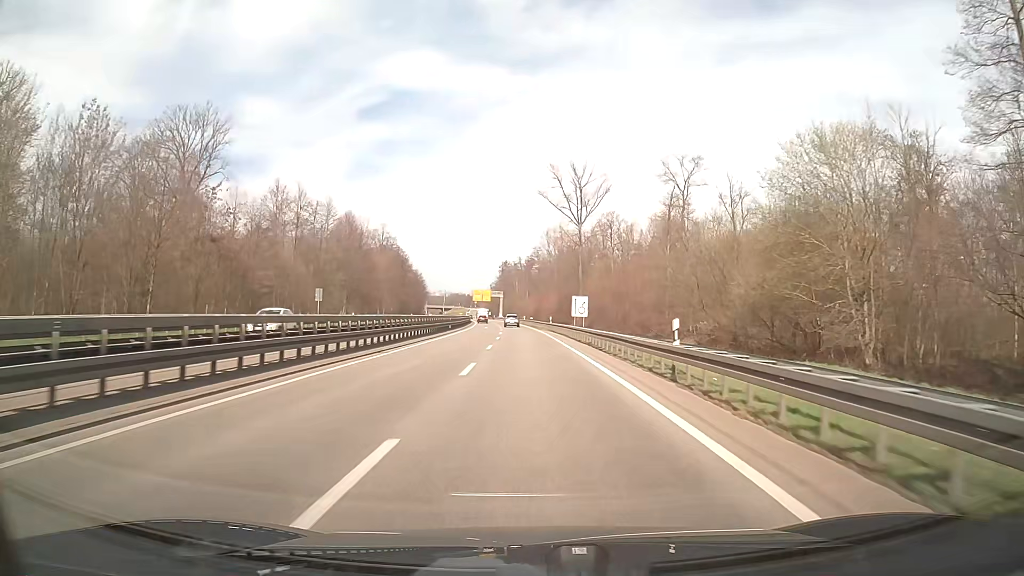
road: trunk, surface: asphalt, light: Day
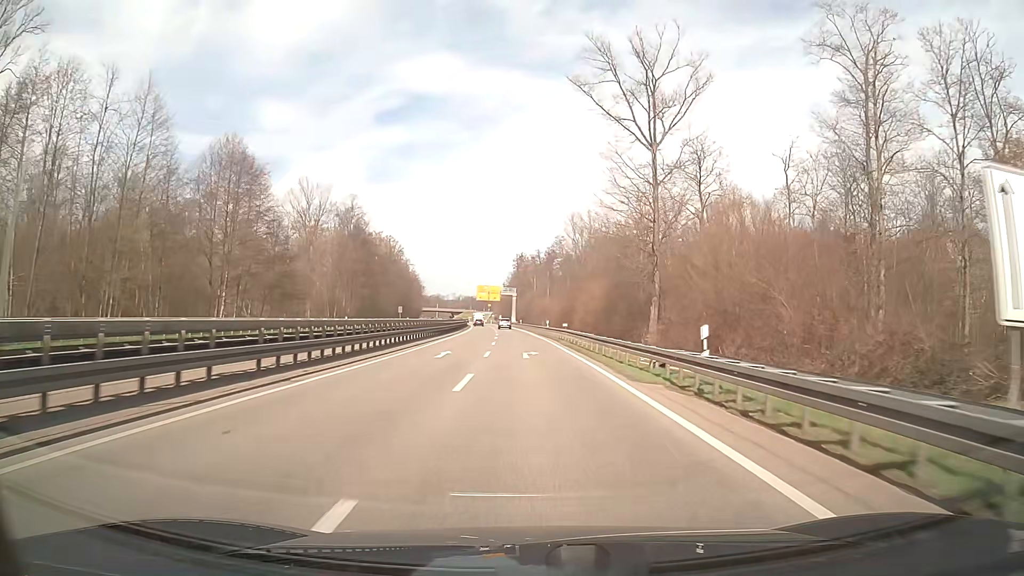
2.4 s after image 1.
(-1.1, +49.9) m; -2°
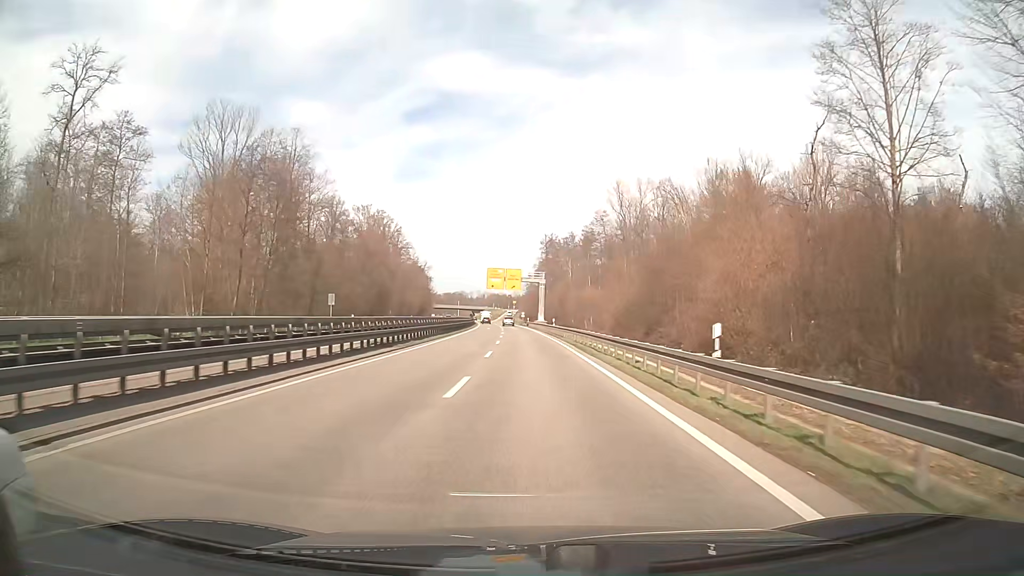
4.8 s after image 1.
(-1.0, +48.9) m; -2°
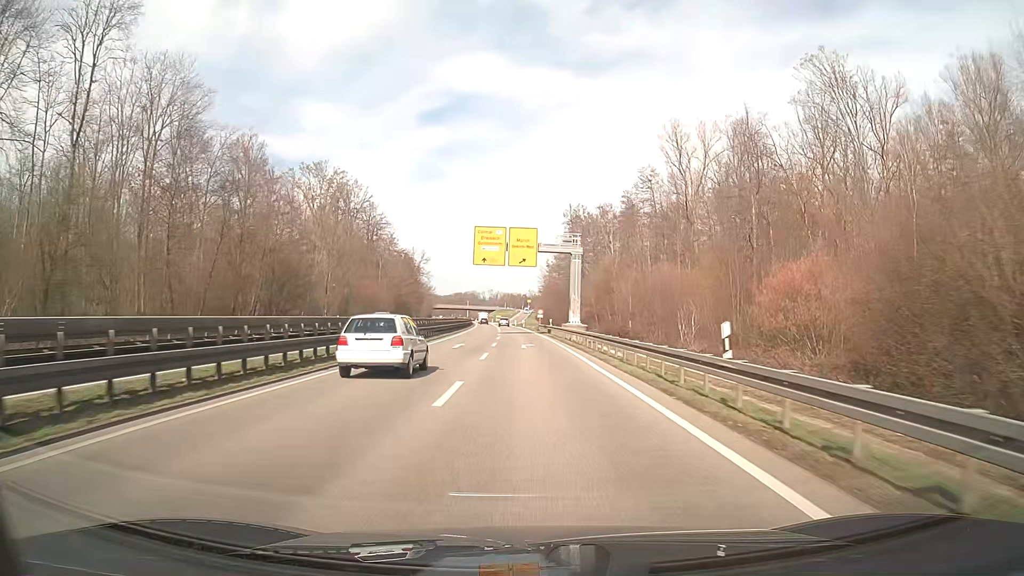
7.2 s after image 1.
(-0.6, +48.8) m; -1°
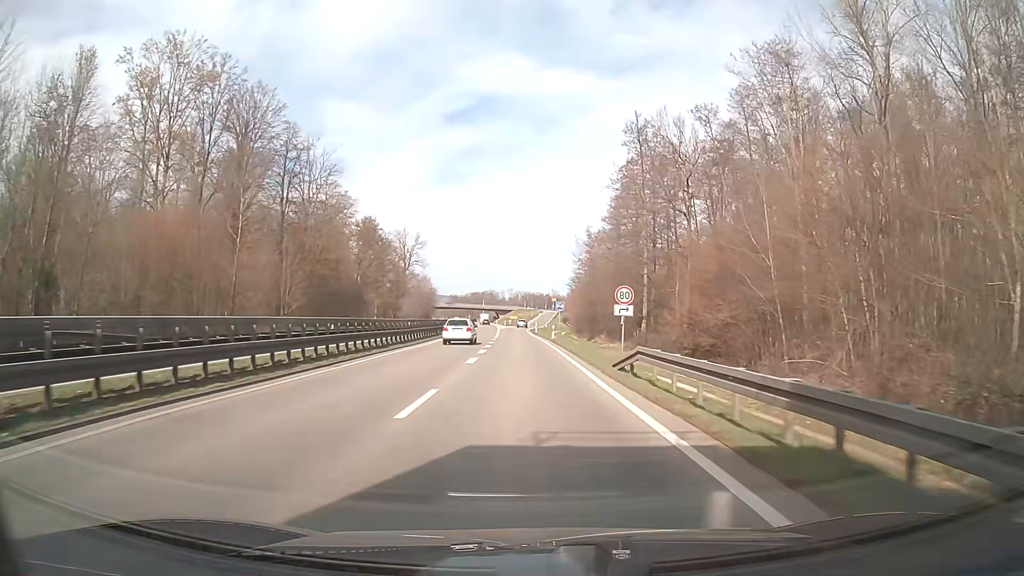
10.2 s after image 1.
(-1.0, +58.8) m; -2°
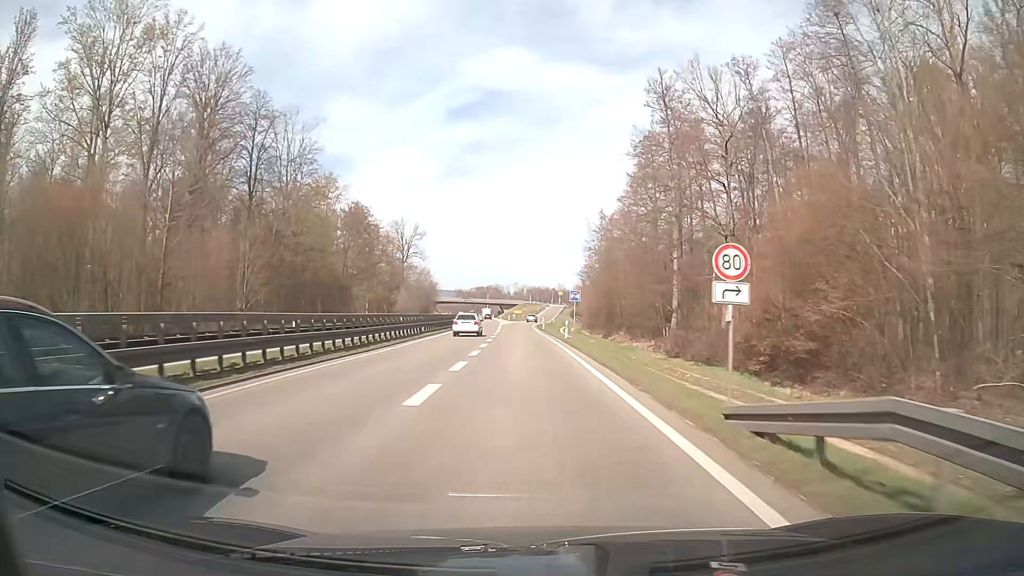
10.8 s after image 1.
(0.0, +11.2) m; 0°
